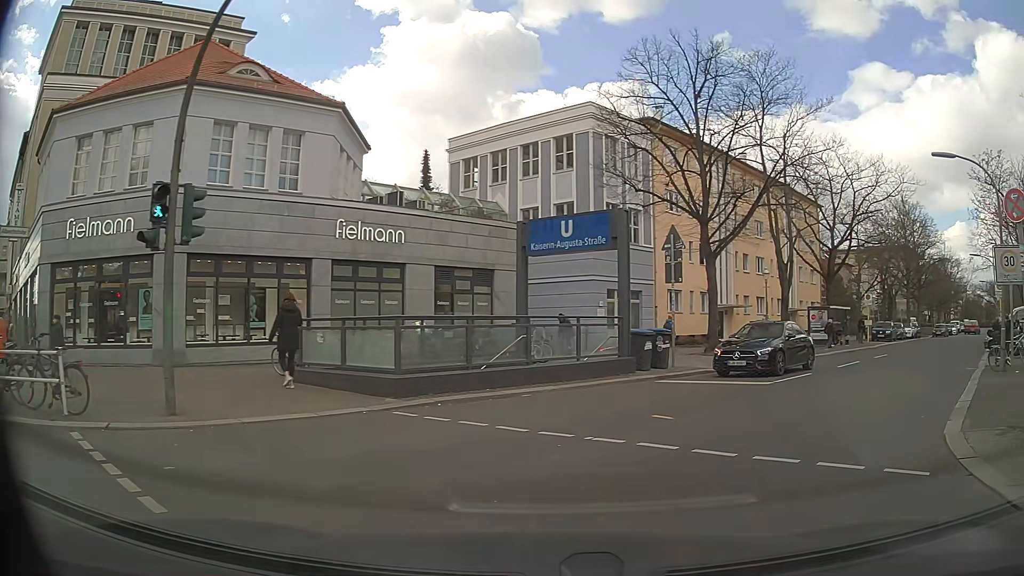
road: primary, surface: asphalt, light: Day
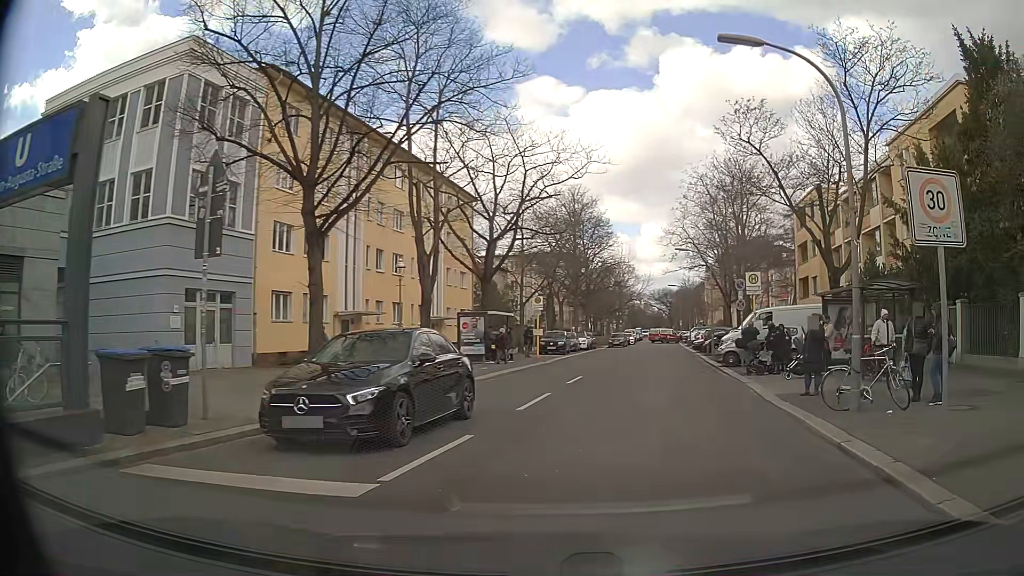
(+2.7, +9.5) m; +29°
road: residential
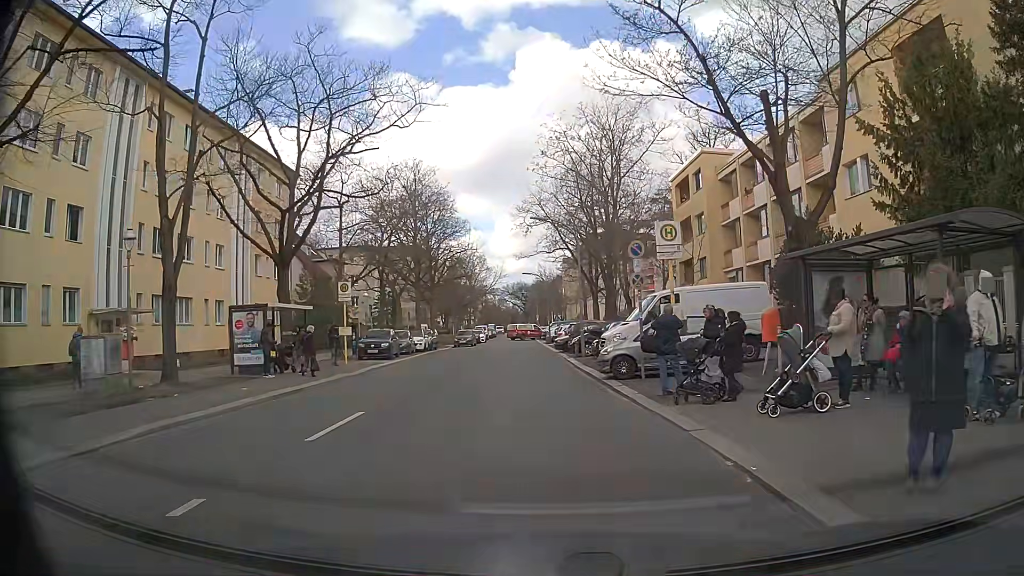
(+1.5, +9.6) m; +13°
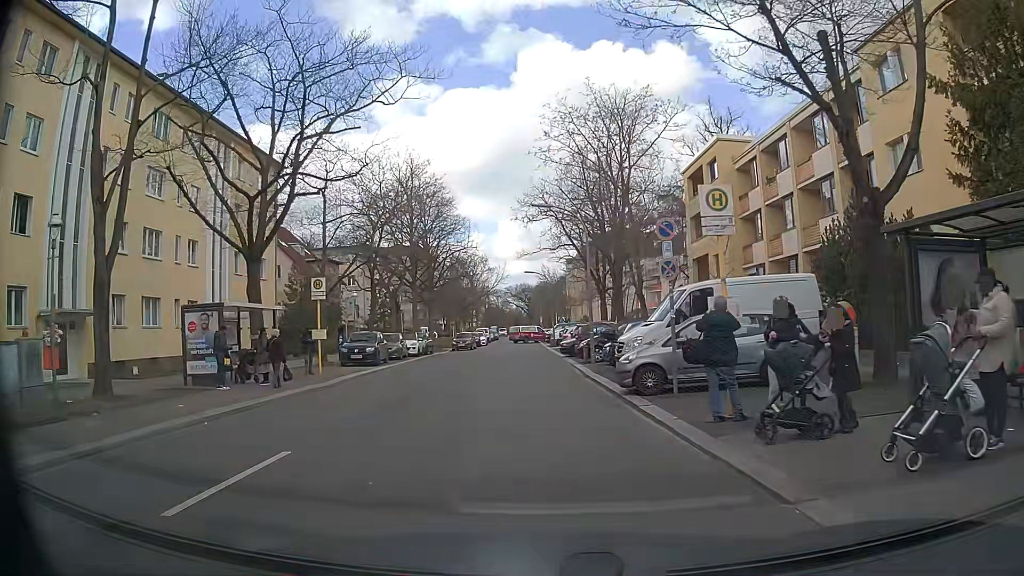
(0.0, +3.6) m; -1°
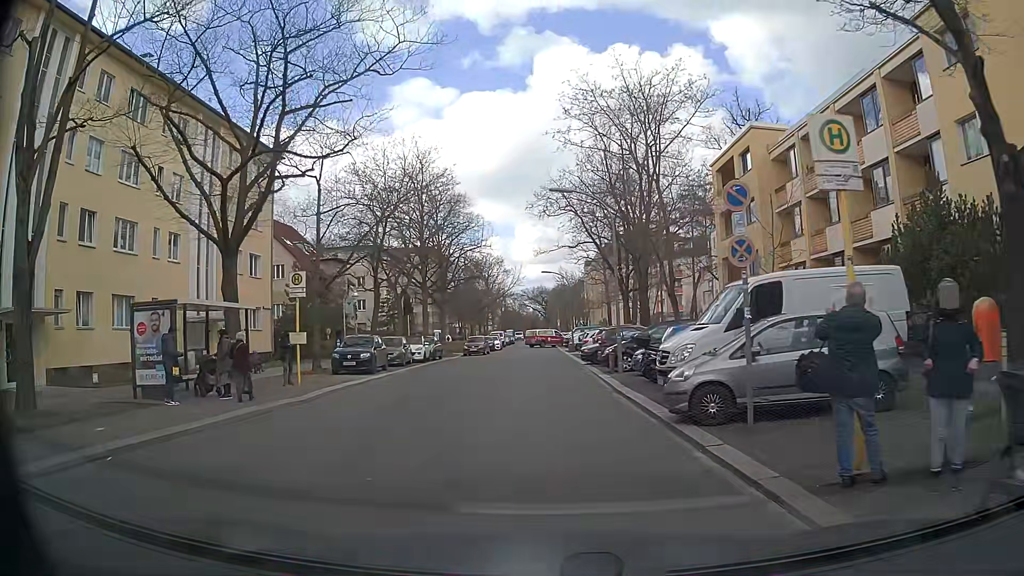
(0.0, +3.6) m; -1°
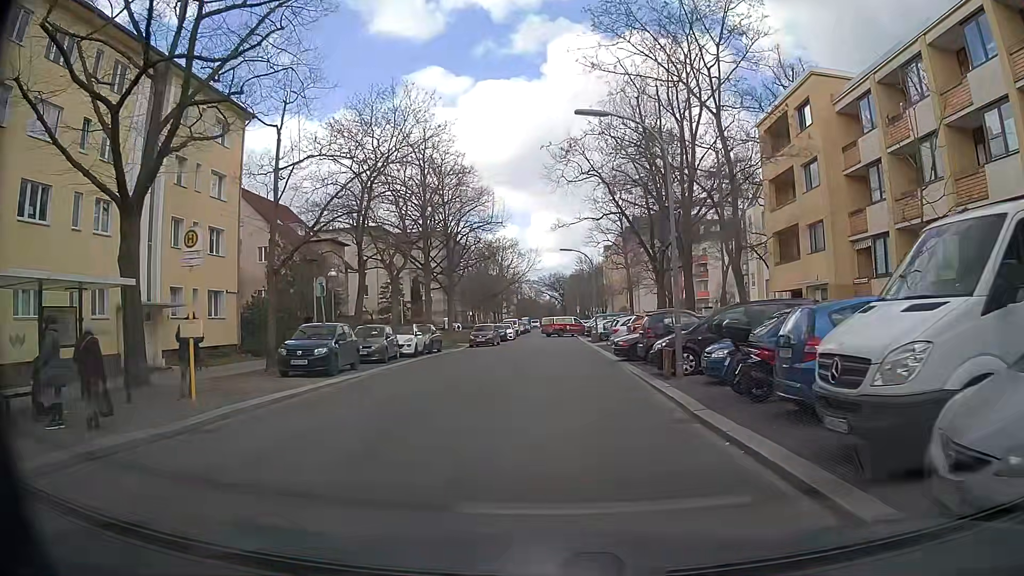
(-0.2, +7.1) m; -3°
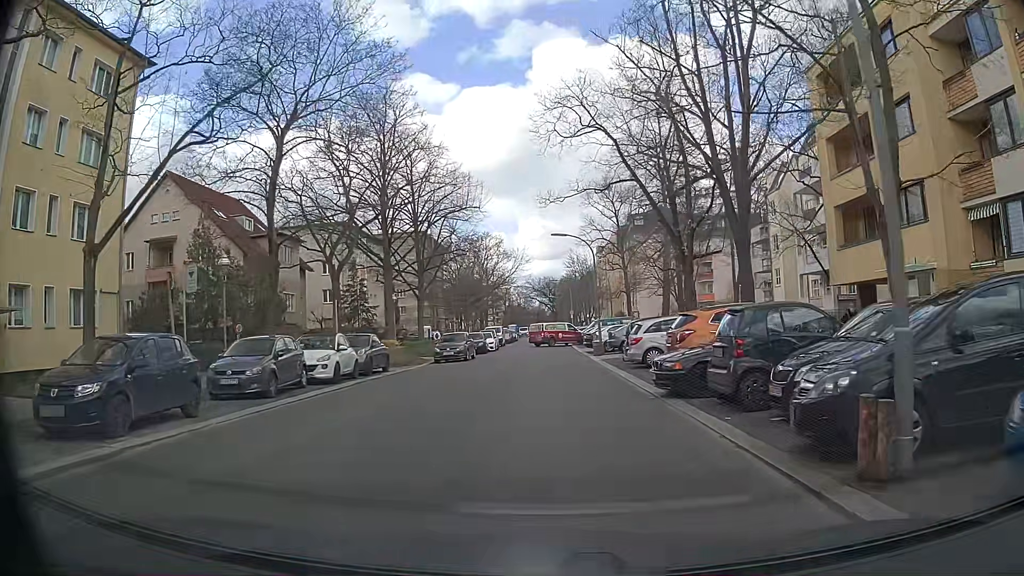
(+0.2, +10.2) m; +2°
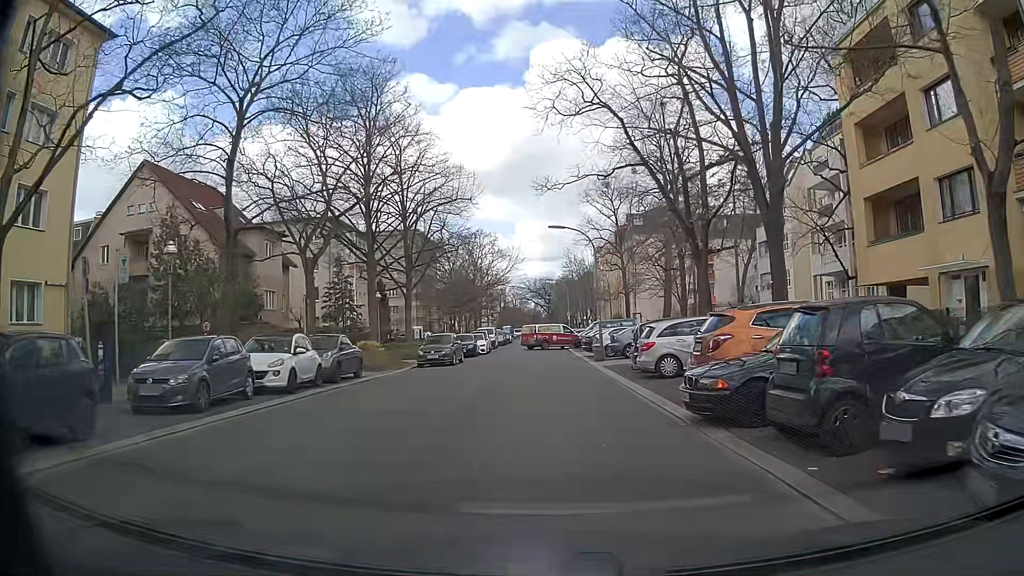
(-0.1, +3.3) m; -1°
